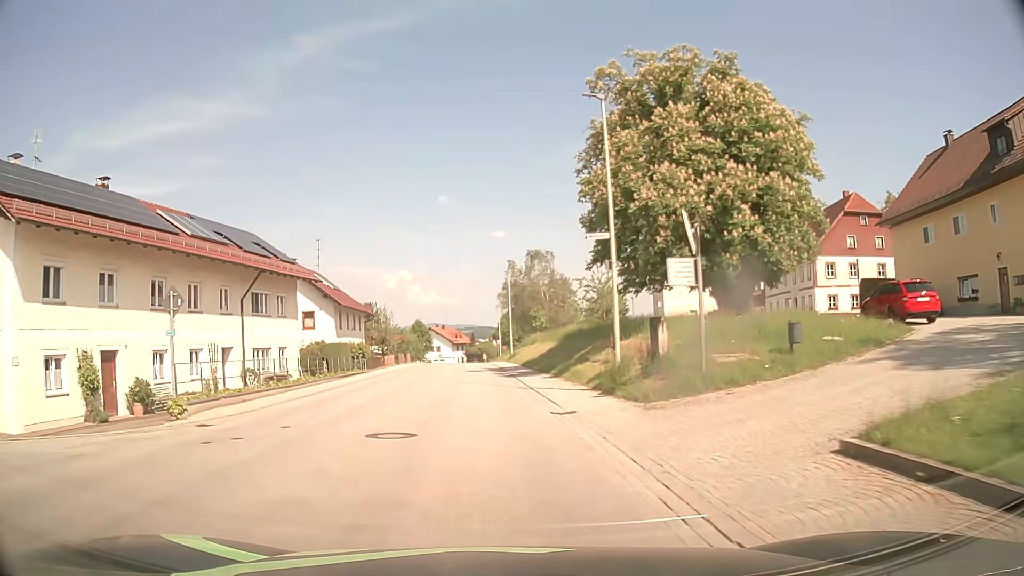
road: secondary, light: Day
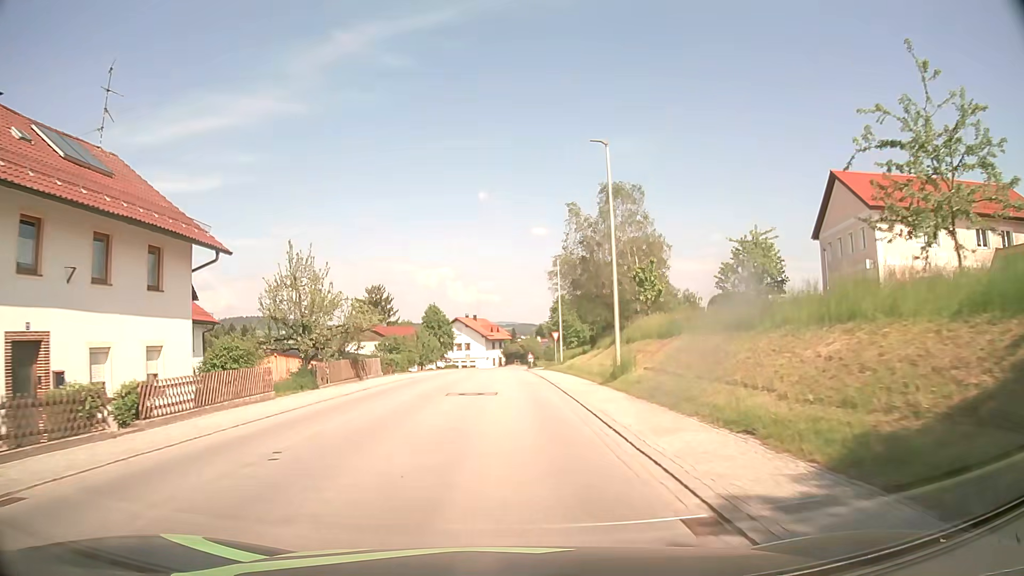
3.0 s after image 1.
(-1.8, +38.8) m; -4°
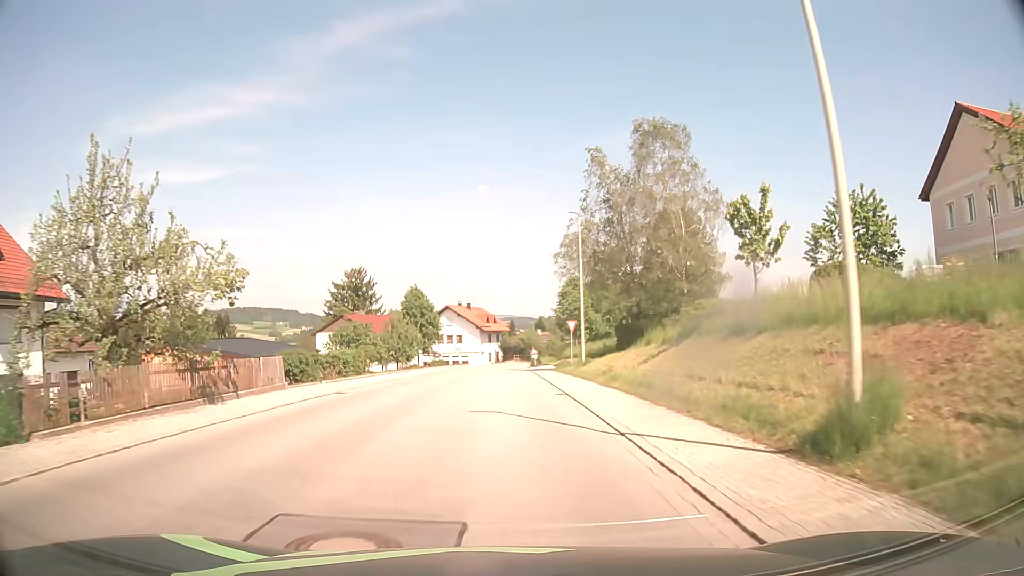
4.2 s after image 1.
(0.0, +15.6) m; 0°
